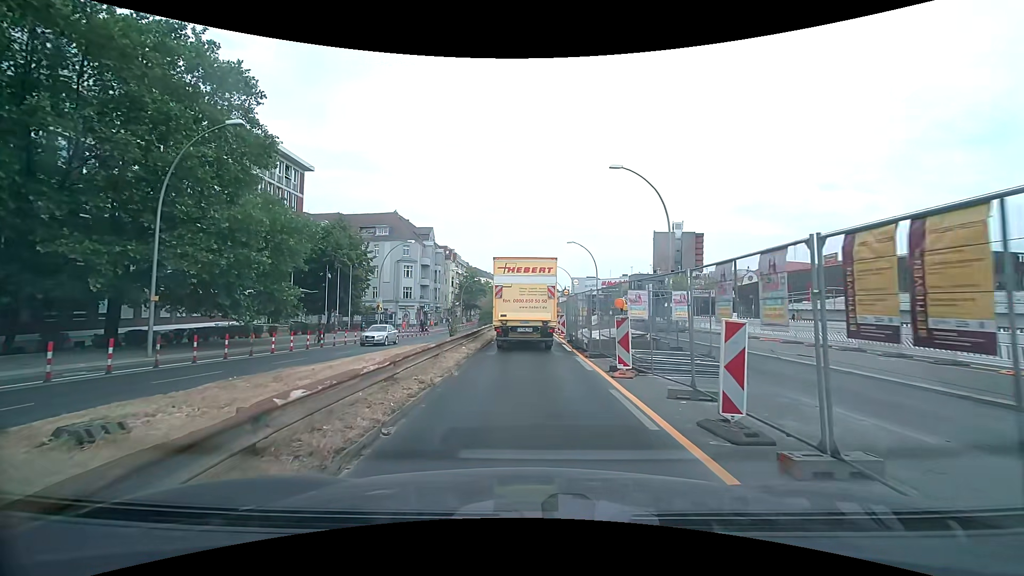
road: primary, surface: asphalt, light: Day
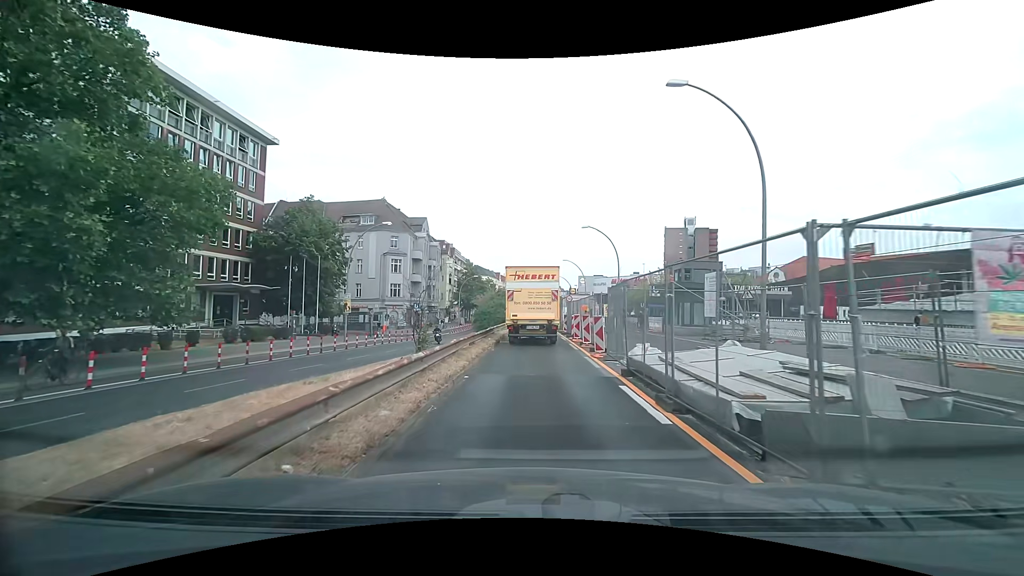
(-0.1, +11.4) m; -1°
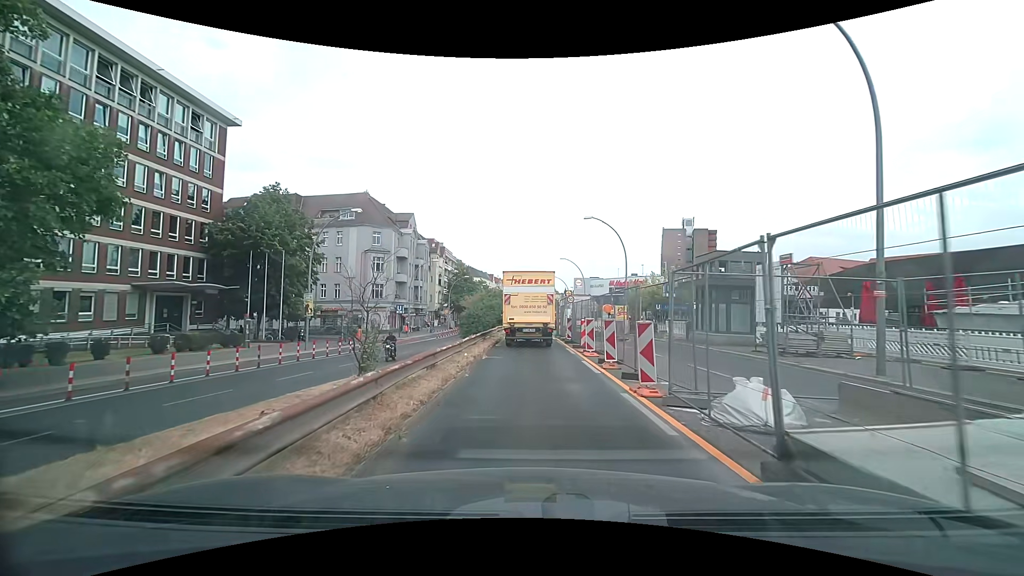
(+0.1, +6.5) m; +1°
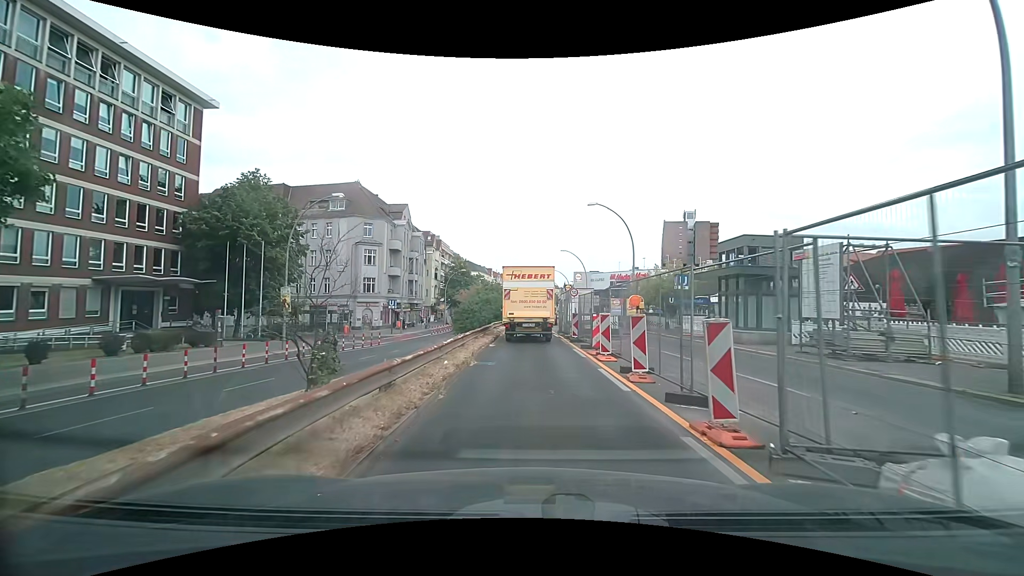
(+0.1, +3.4) m; +1°
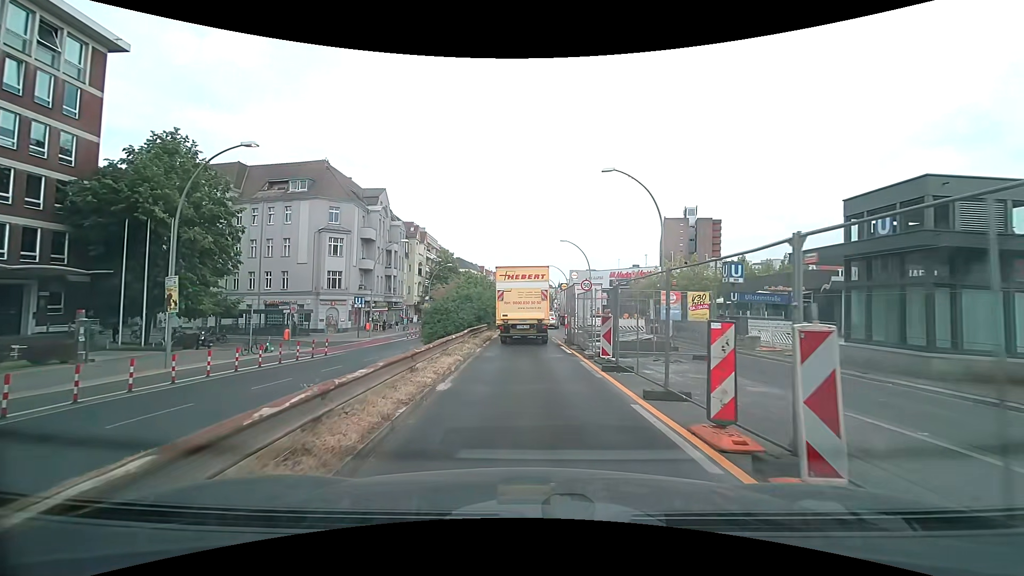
(+0.1, +10.0) m; +1°
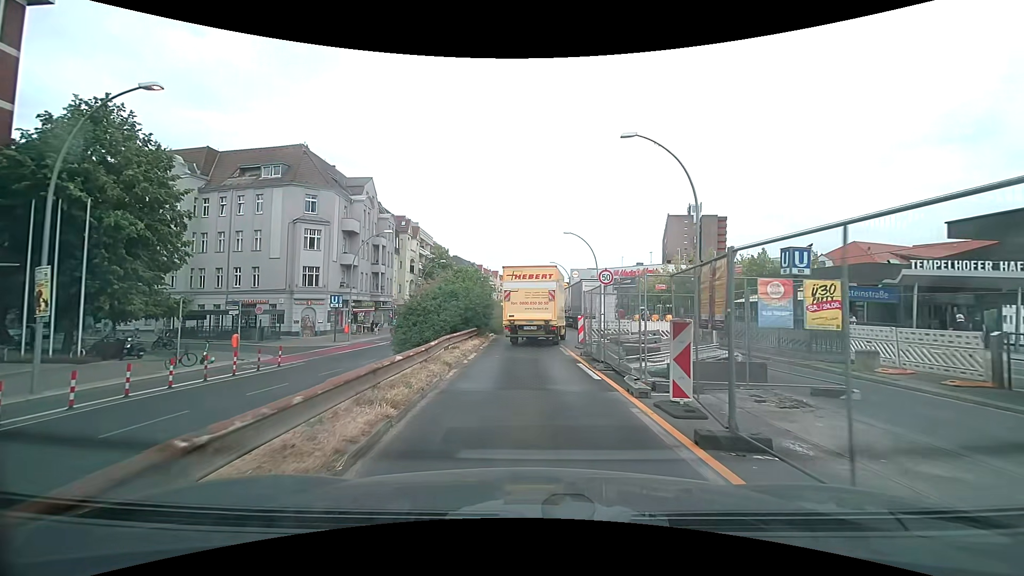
(0.0, +6.1) m; 0°
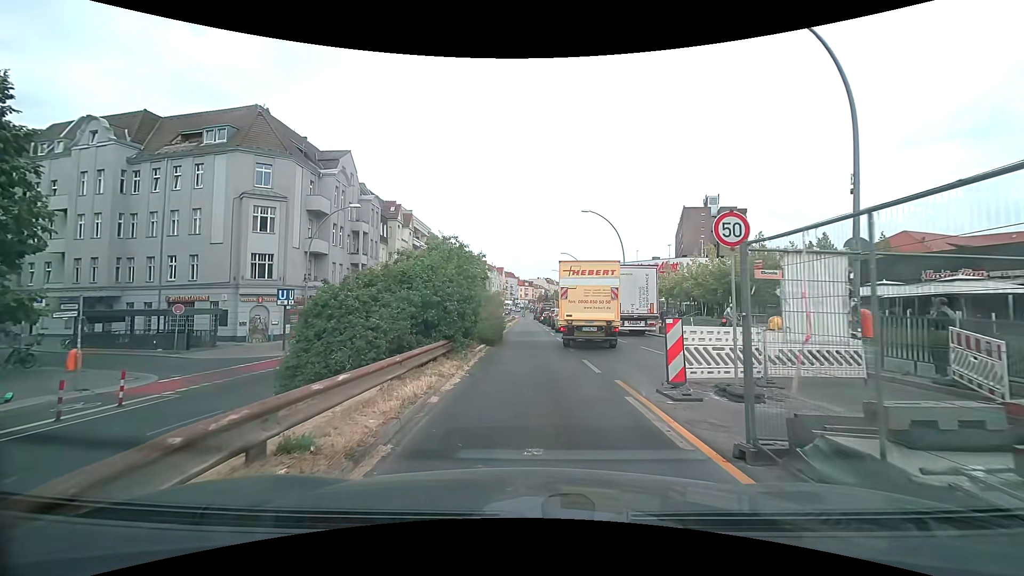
(-0.1, +10.9) m; 0°
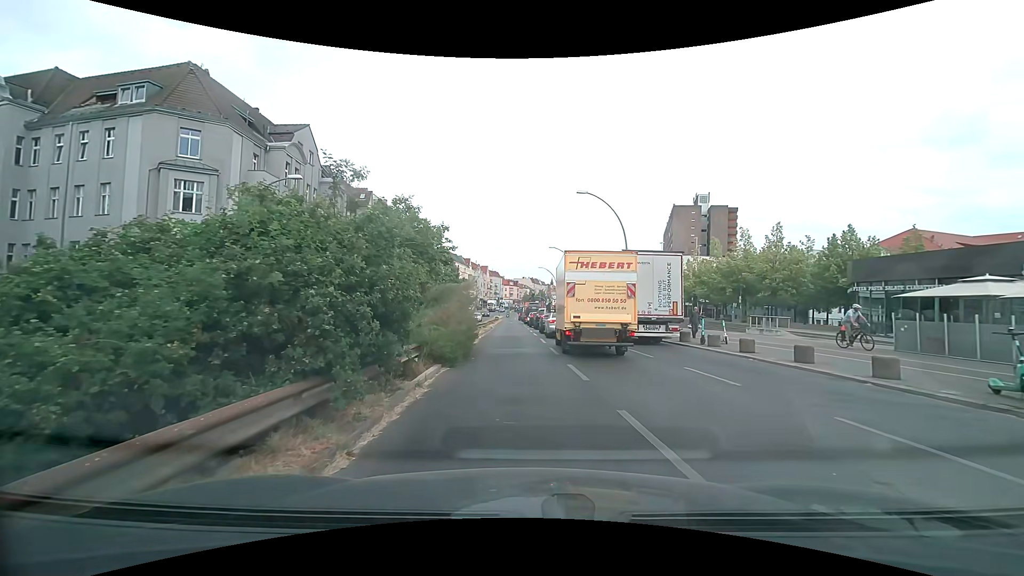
(0.0, +7.0) m; 0°
